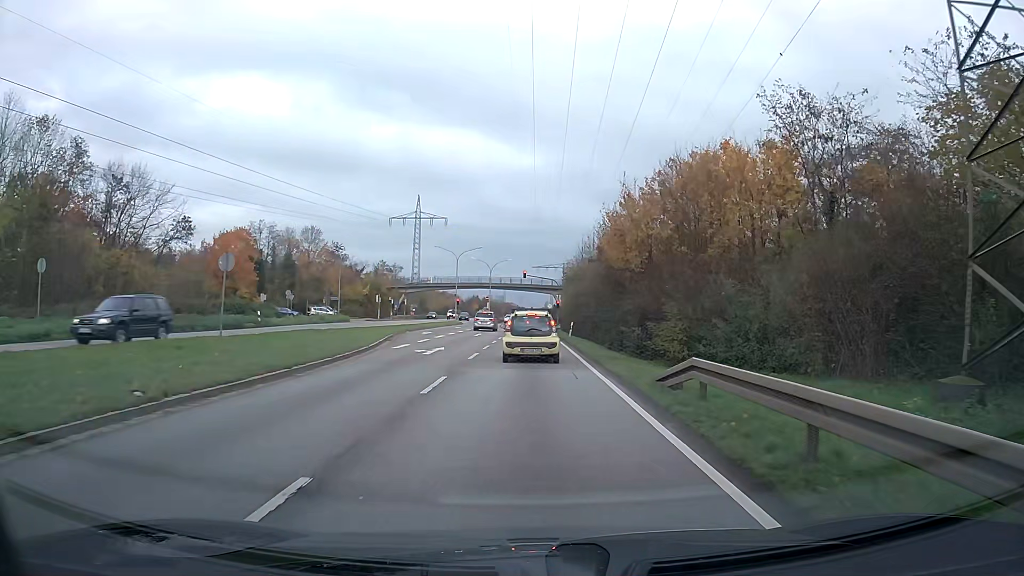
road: primary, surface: asphalt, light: Day
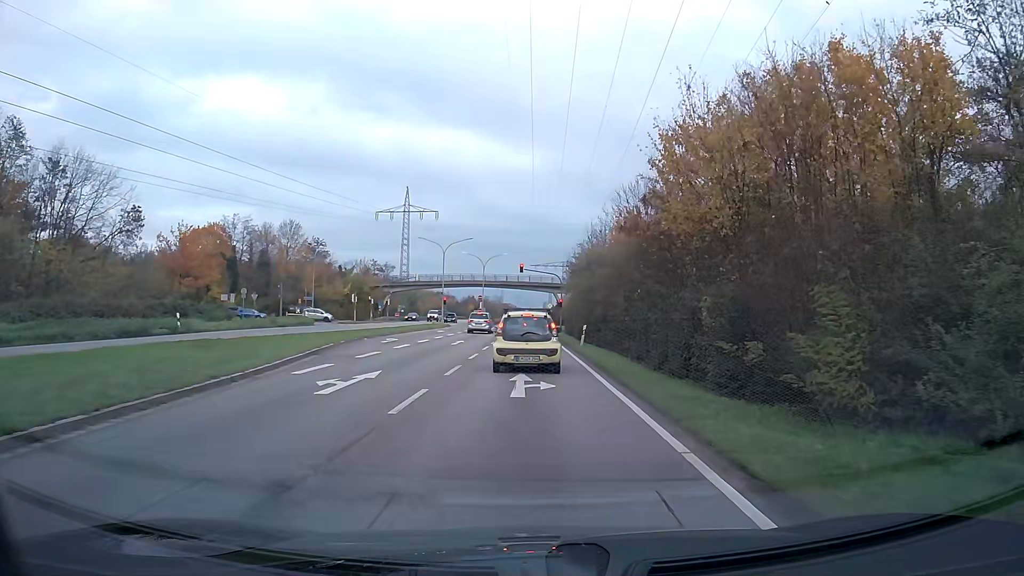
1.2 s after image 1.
(0.0, +11.1) m; 0°
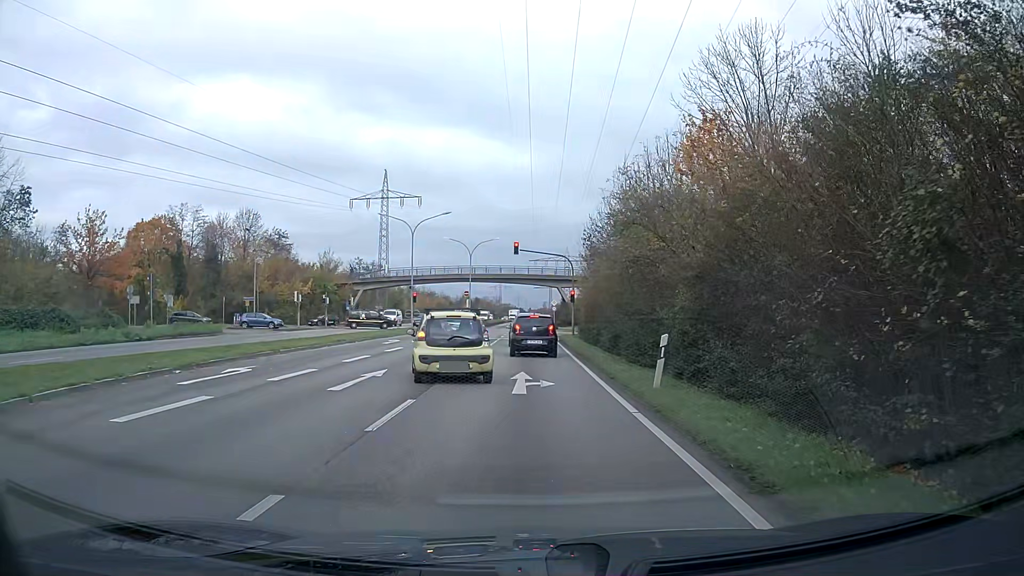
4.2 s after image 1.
(0.0, +18.8) m; 0°
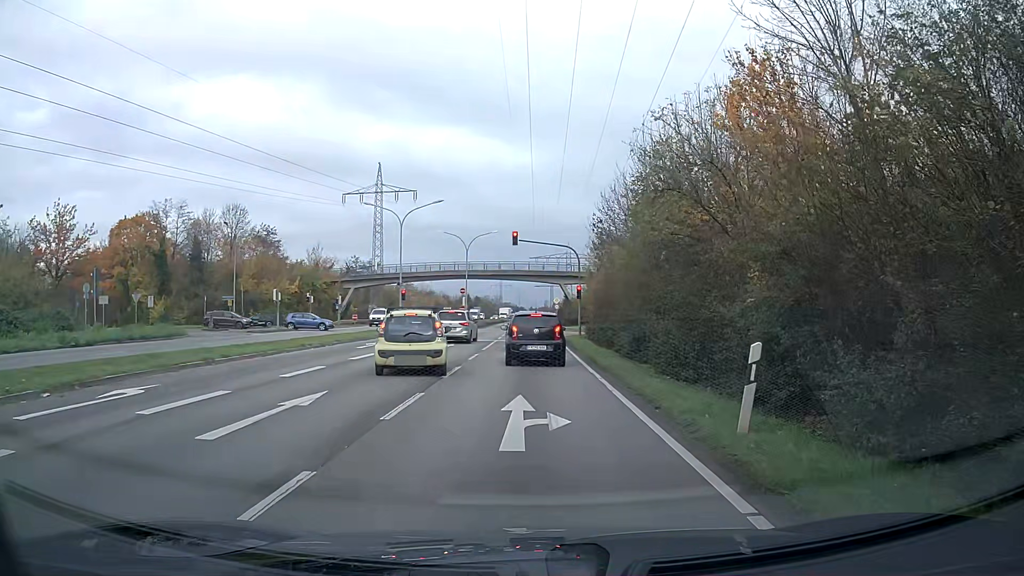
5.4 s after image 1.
(0.0, +5.2) m; 0°
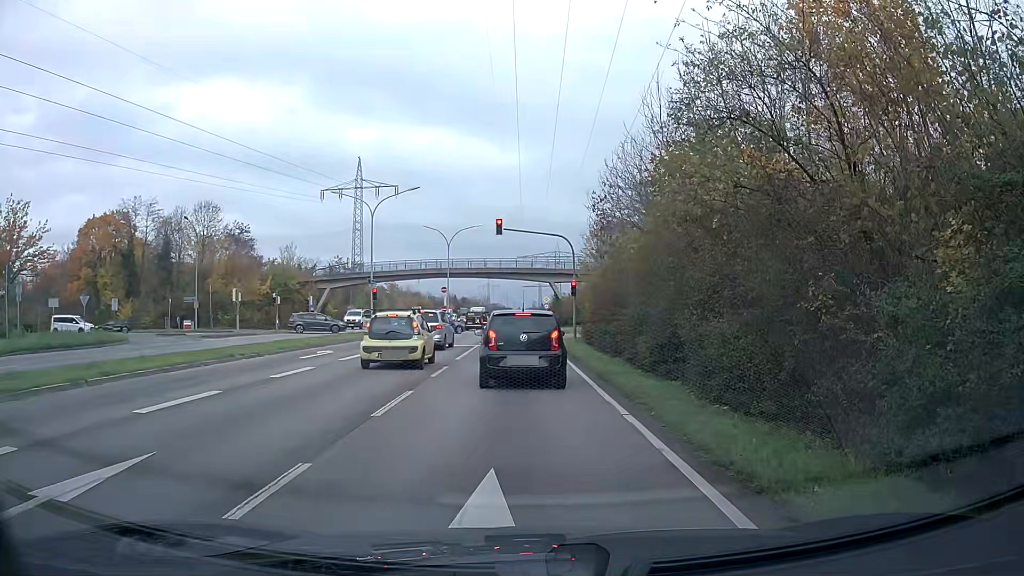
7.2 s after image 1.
(0.0, +5.5) m; +1°
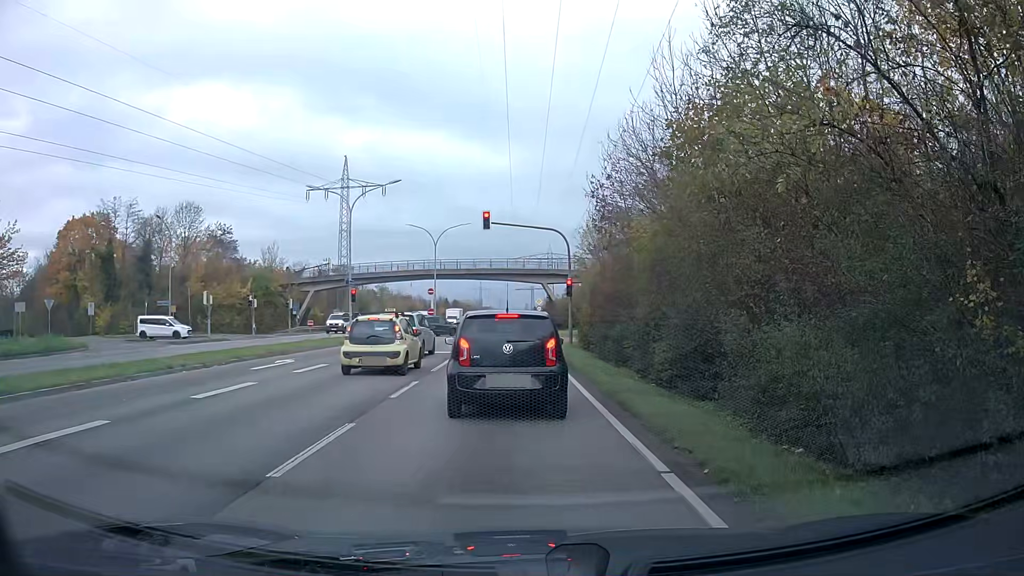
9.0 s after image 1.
(0.0, +3.4) m; 0°
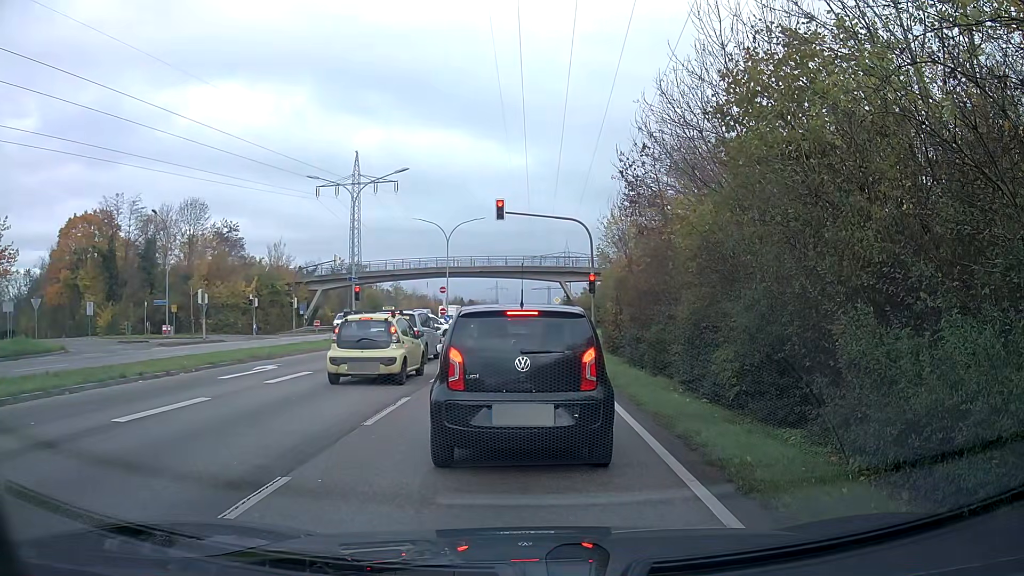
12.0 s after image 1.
(0.0, +3.0) m; -1°
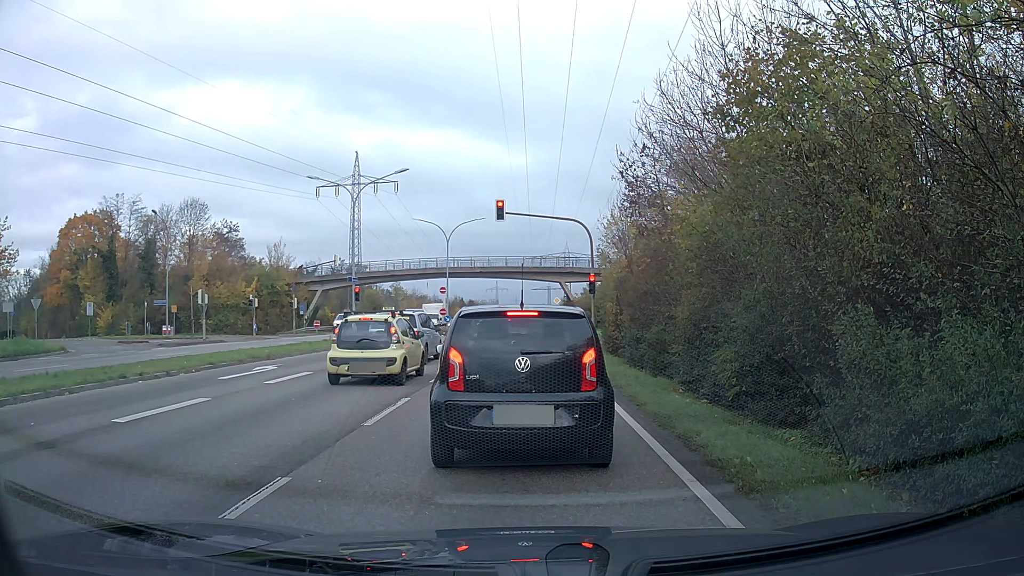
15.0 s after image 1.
(0.0, +0.1) m; 0°
(0, +10) (0, +20) (0, +30) (0, +40) (0, +50) (0, +60) (-1, +70) (-1, +80) (-1, +90) (-1, +100) m
